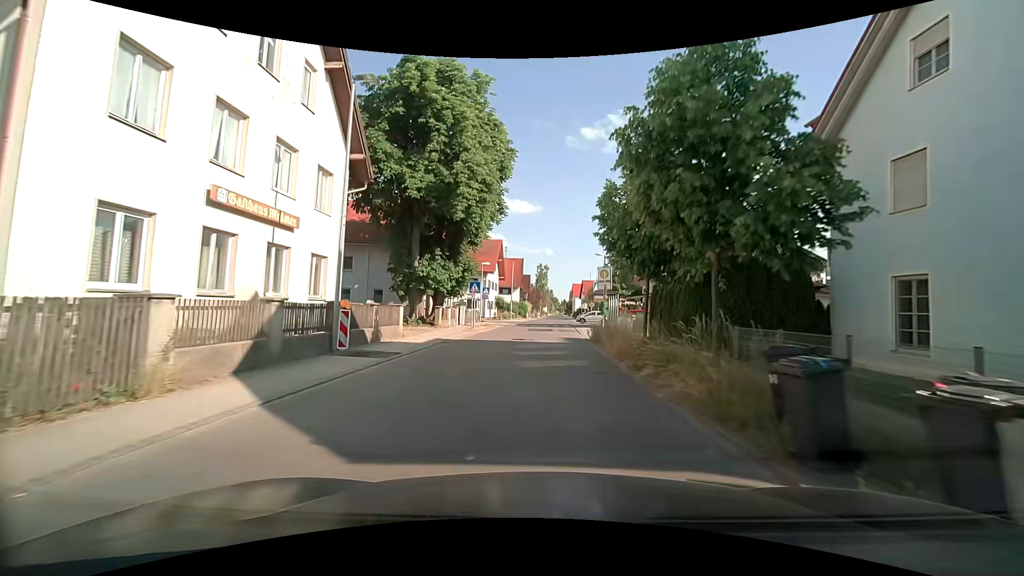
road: tertiary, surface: asphalt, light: Day
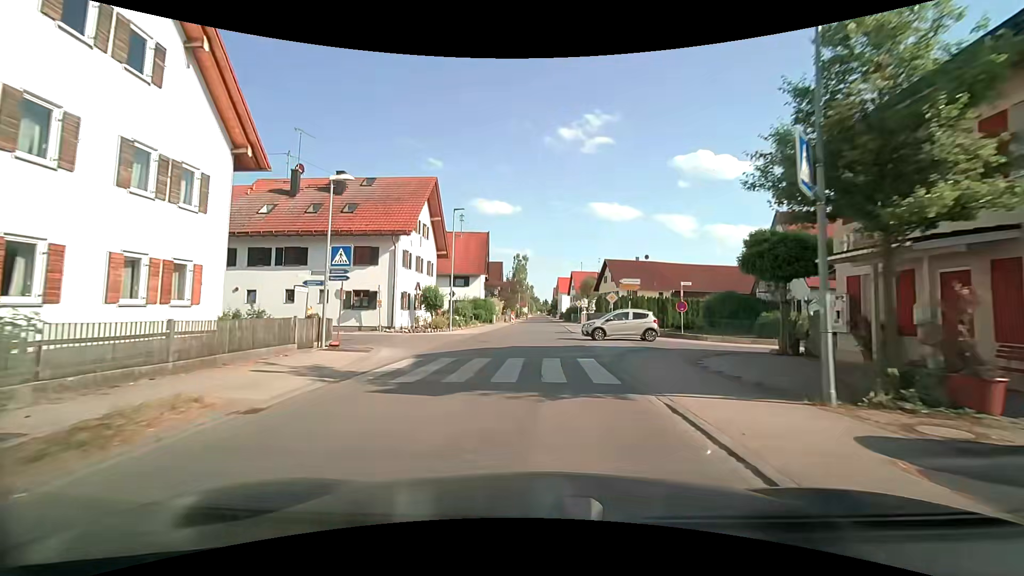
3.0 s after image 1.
(+0.9, +33.8) m; +3°
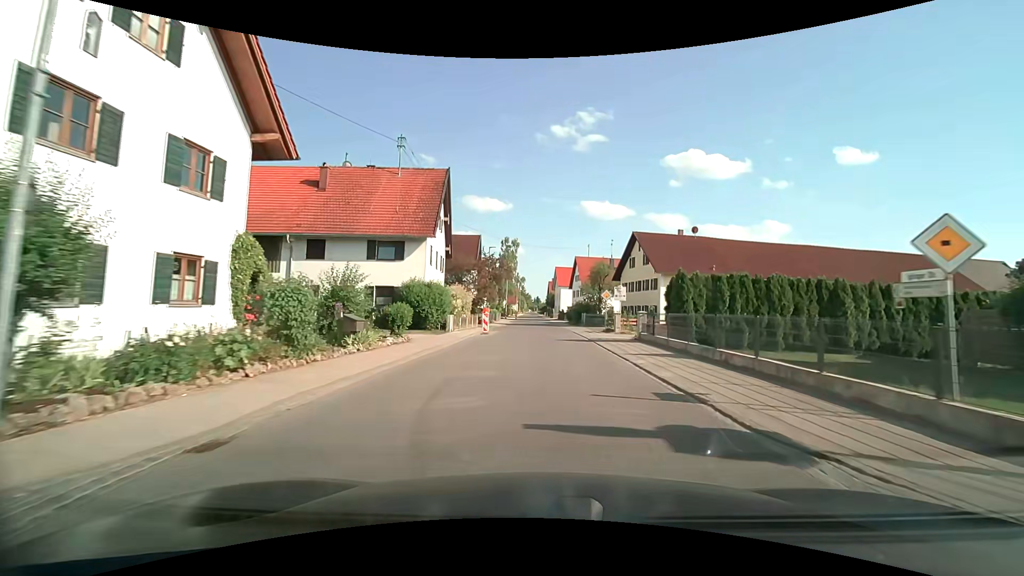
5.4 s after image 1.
(-0.7, +27.7) m; 0°
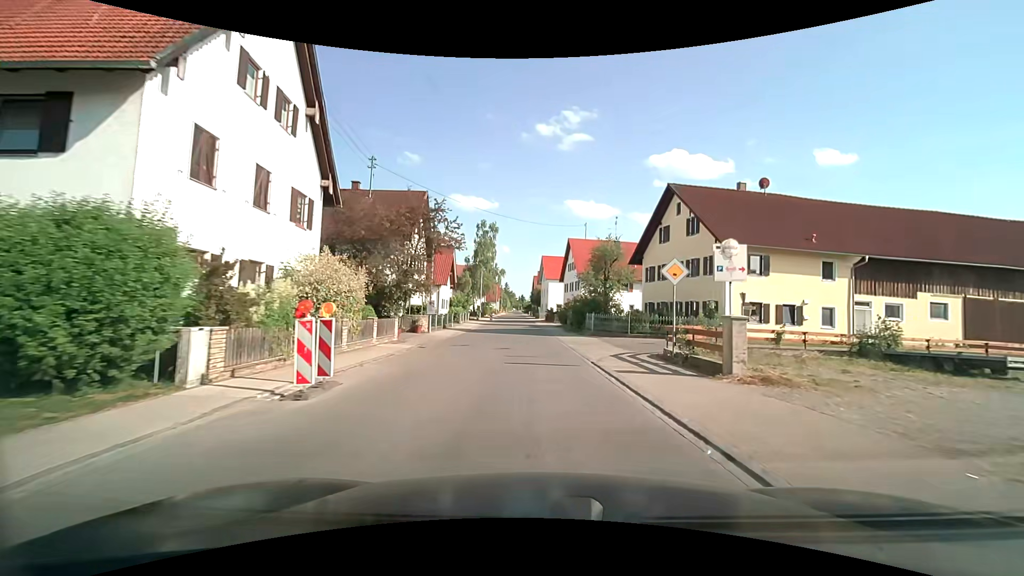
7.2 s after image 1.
(+0.6, +21.1) m; +2°
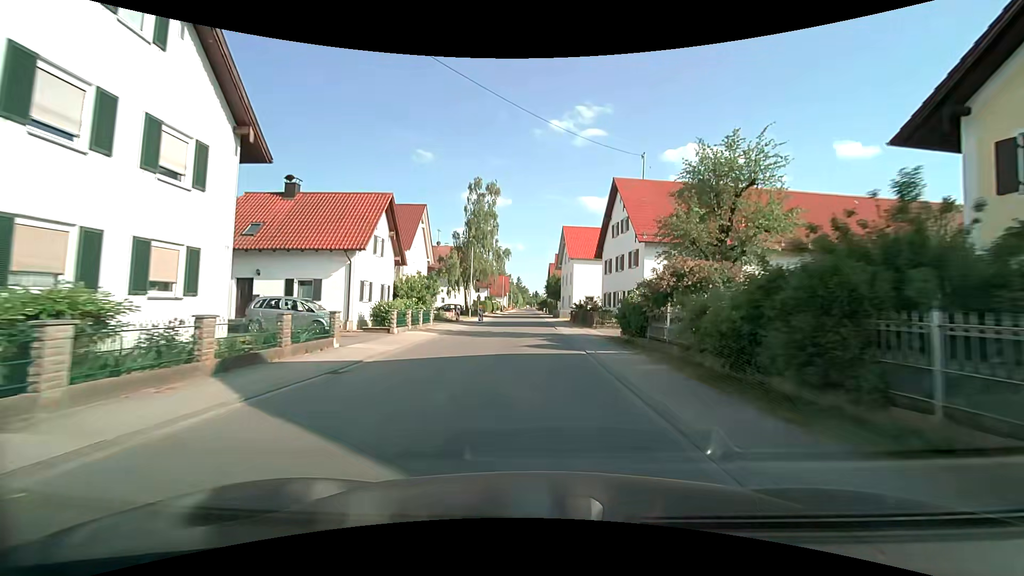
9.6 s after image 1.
(-0.5, +28.6) m; -2°
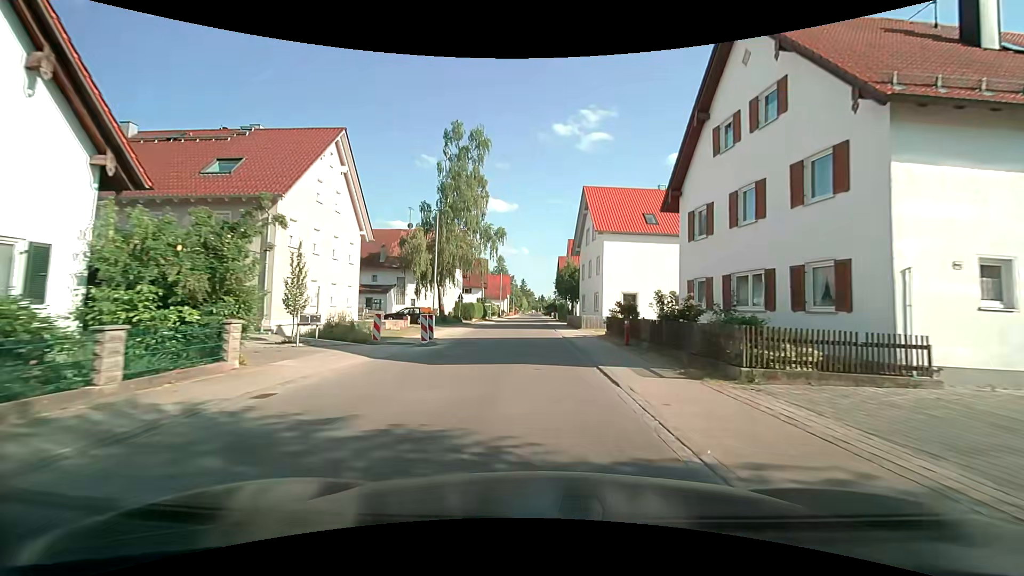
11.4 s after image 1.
(-0.1, +22.0) m; -1°
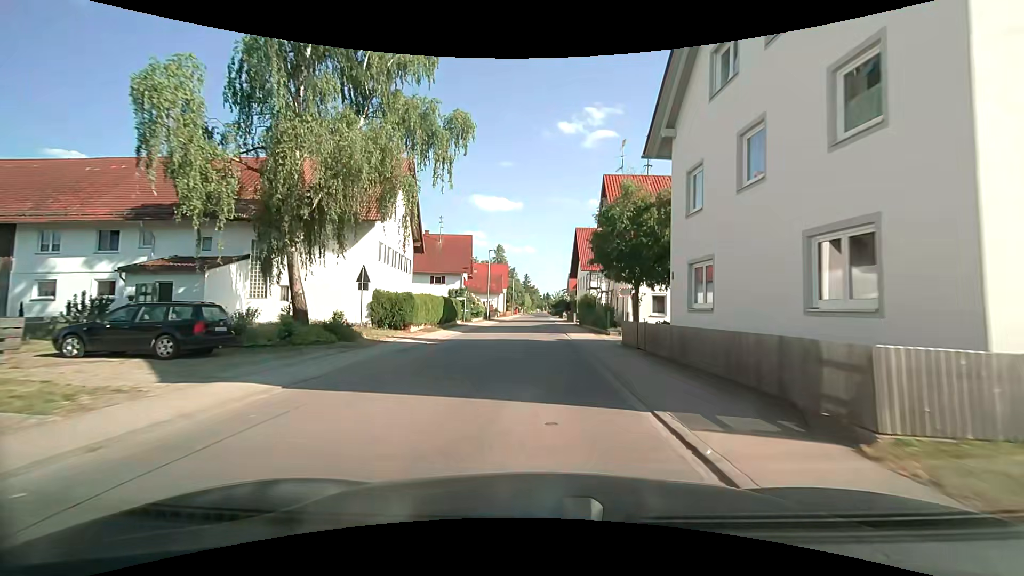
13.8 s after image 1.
(-0.3, +29.6) m; -1°
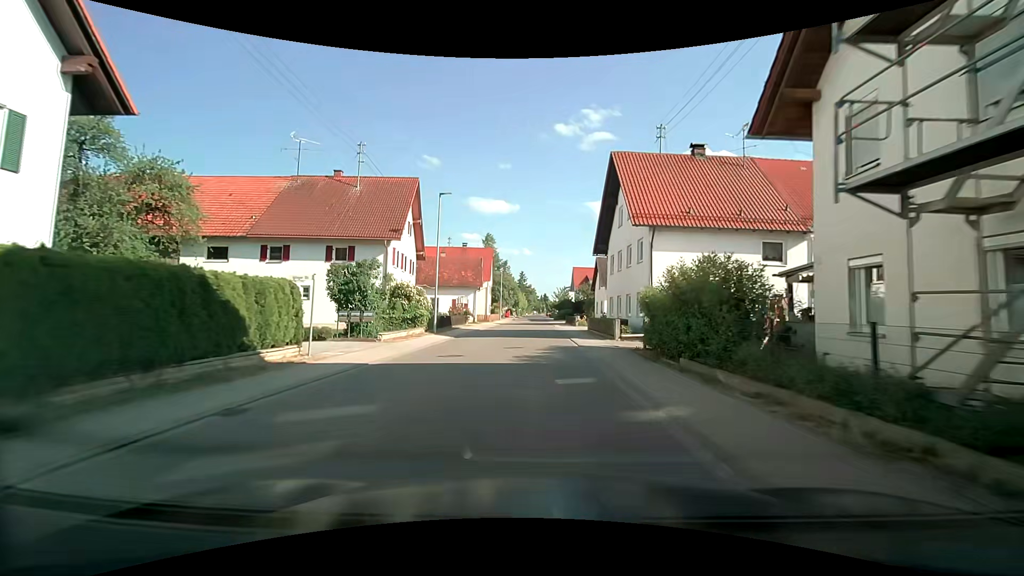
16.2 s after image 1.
(-0.1, +29.0) m; 0°
(0, +10) (0, +20) (0, +30) (0, +40) (0, +50) (+1, +60) (+1, +70) (+1, +80) (+1, +90) (+1, +100) m
